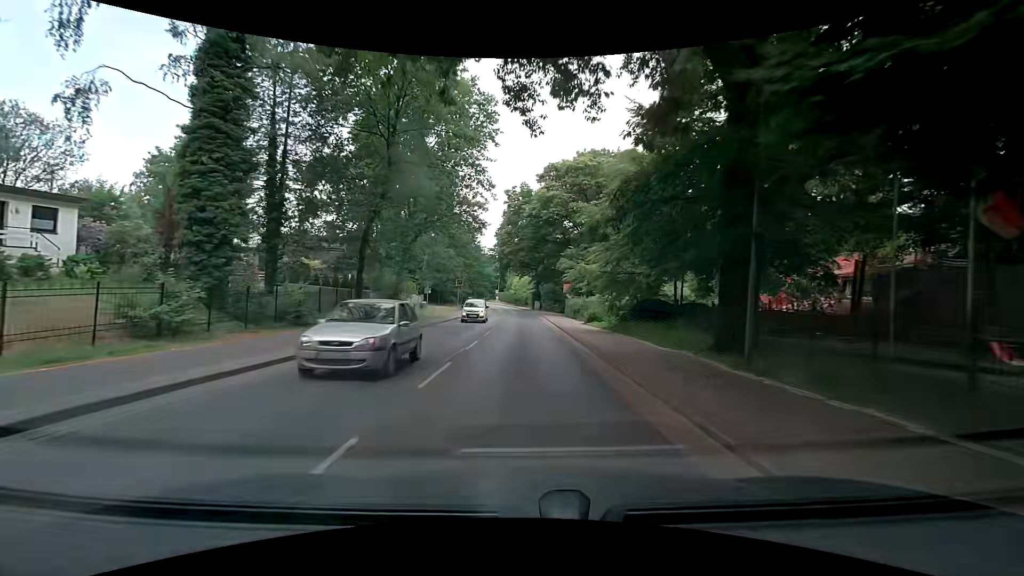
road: tertiary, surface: asphalt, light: Day
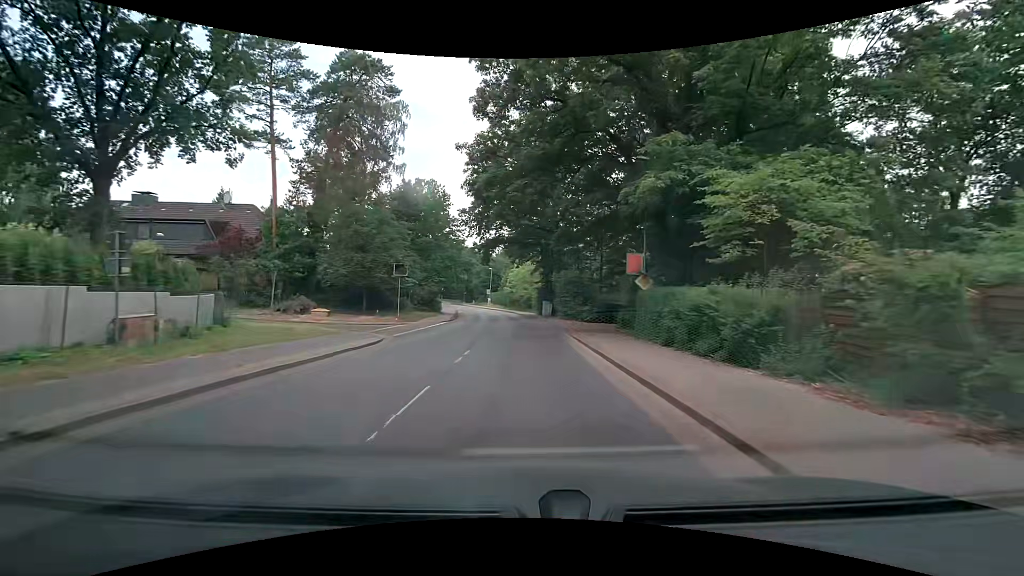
(-0.9, +33.9) m; 0°
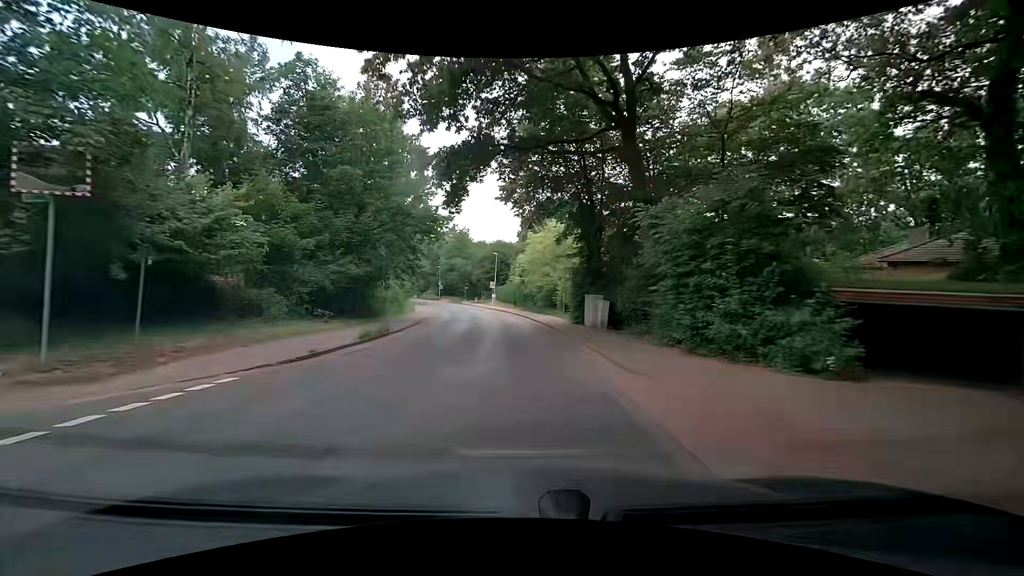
(-0.9, +28.4) m; -3°
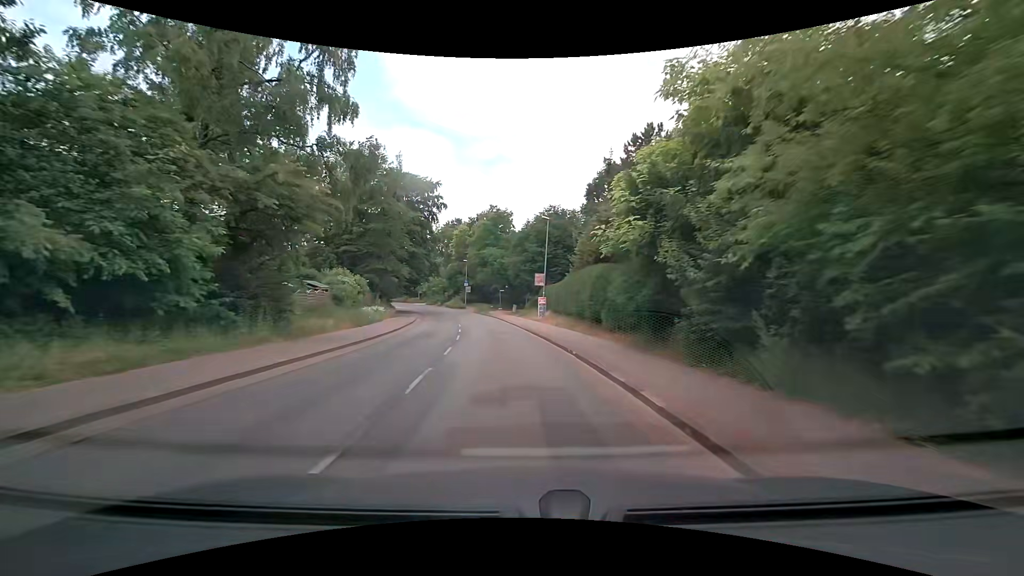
(-2.1, +37.3) m; -7°
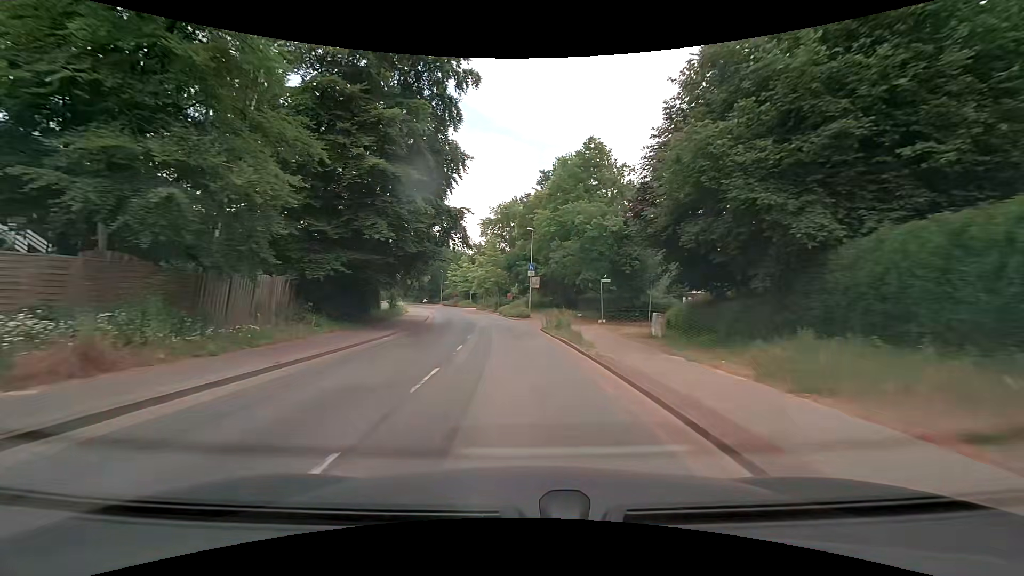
(-2.9, +37.4) m; -9°
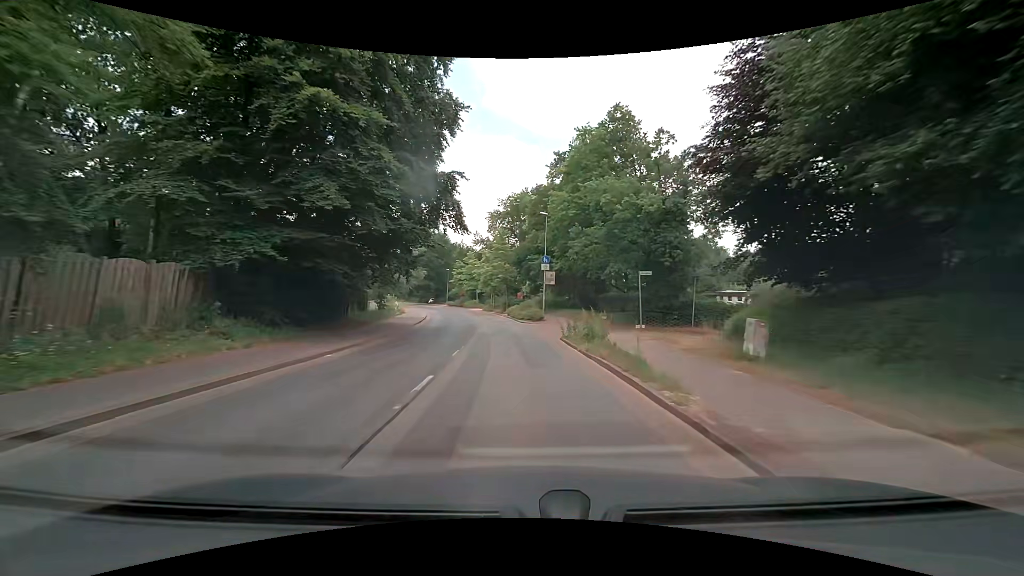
(-0.1, +7.3) m; -1°
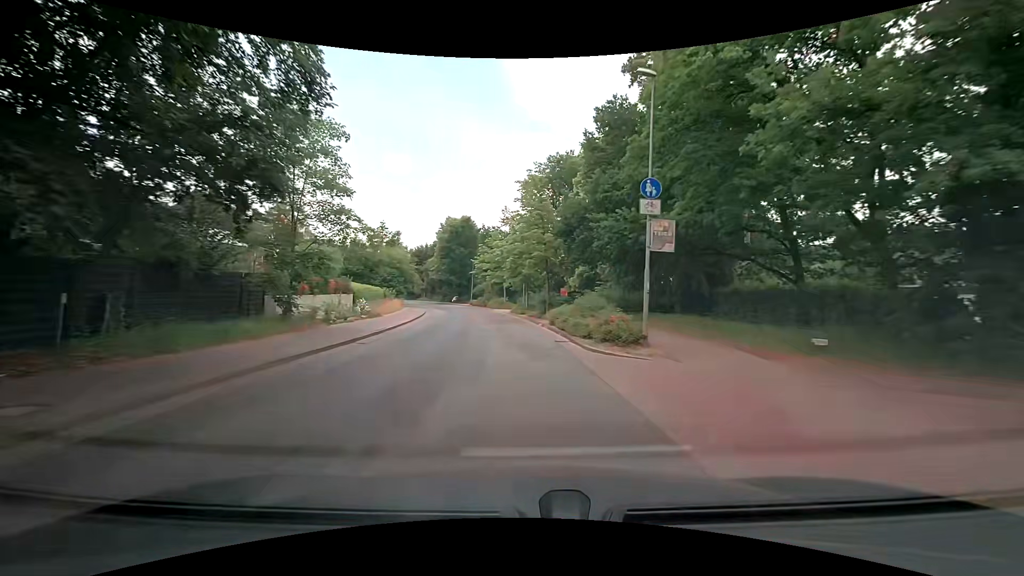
(-0.8, +21.6) m; -4°
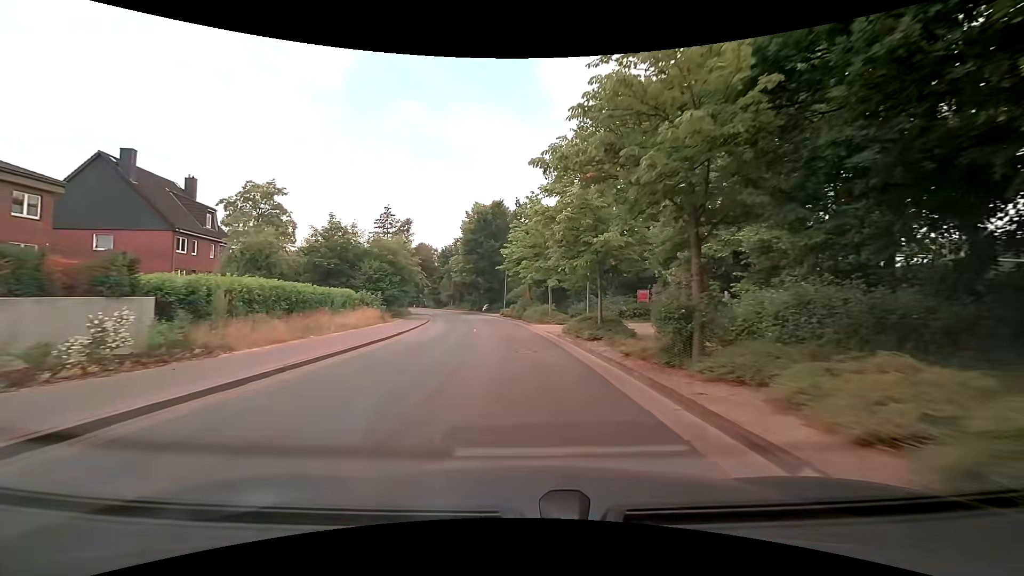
(-1.0, +21.8) m; -5°
